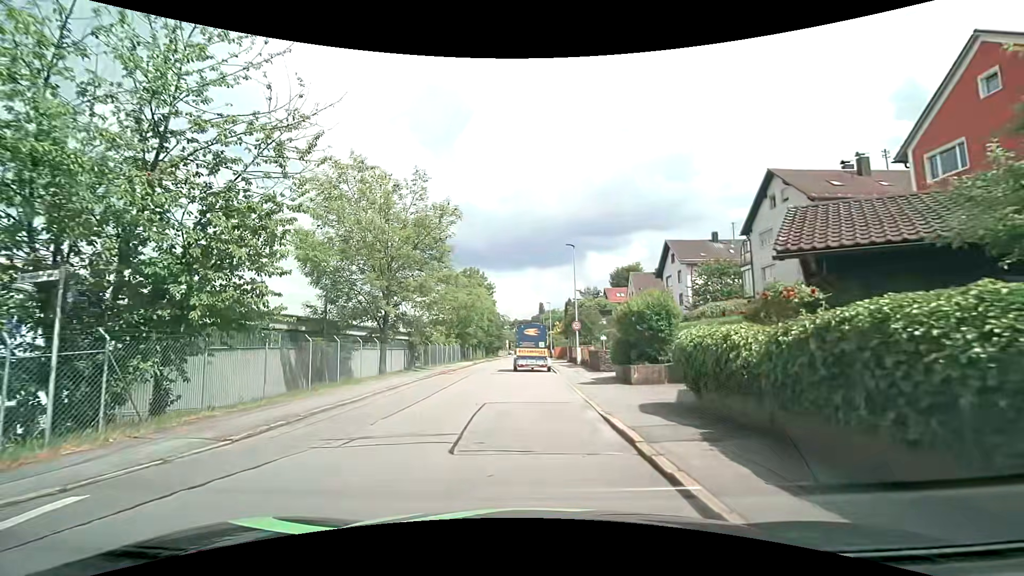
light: Day
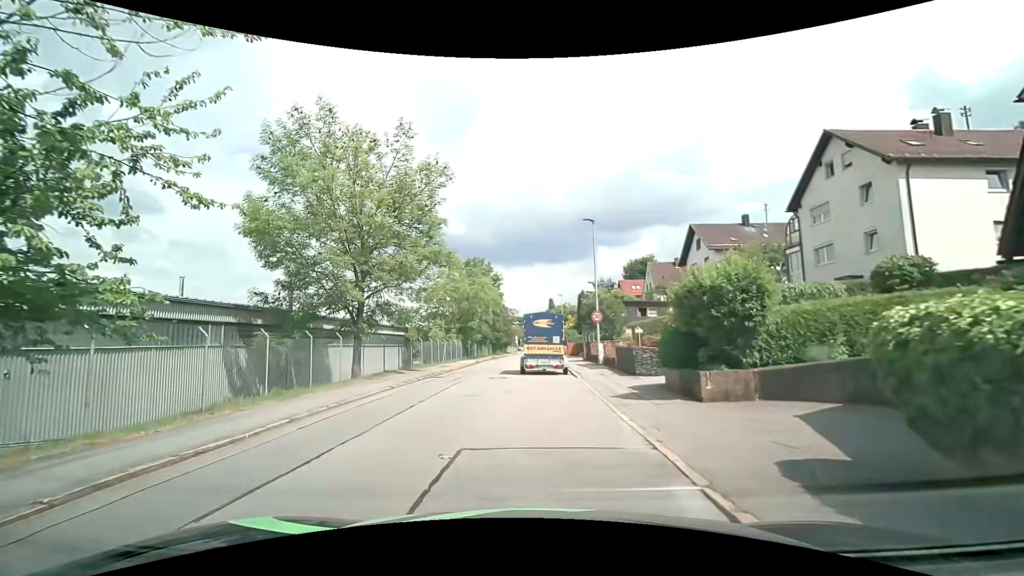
(-0.2, +5.7) m; -2°
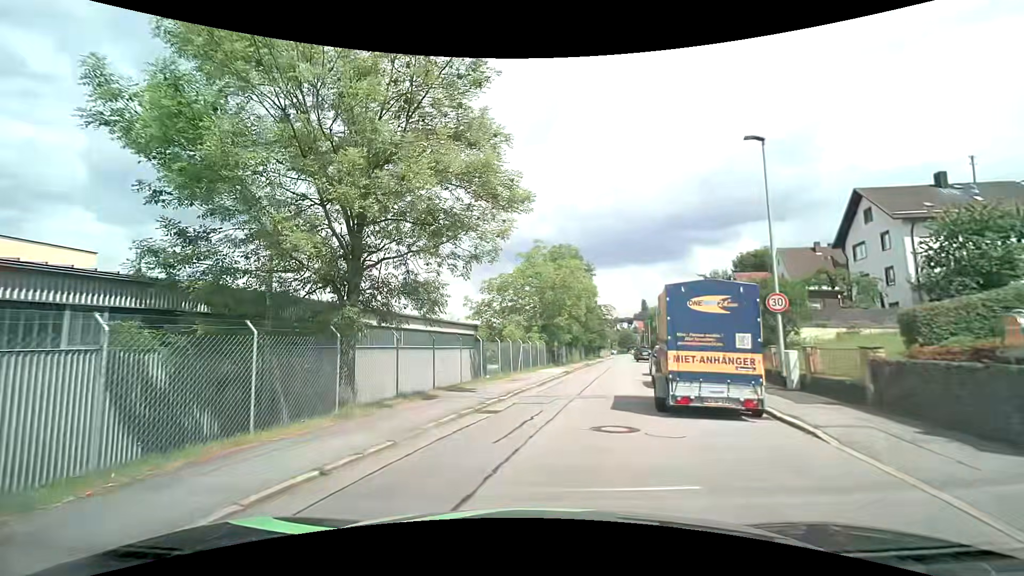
(-0.7, +10.7) m; -10°
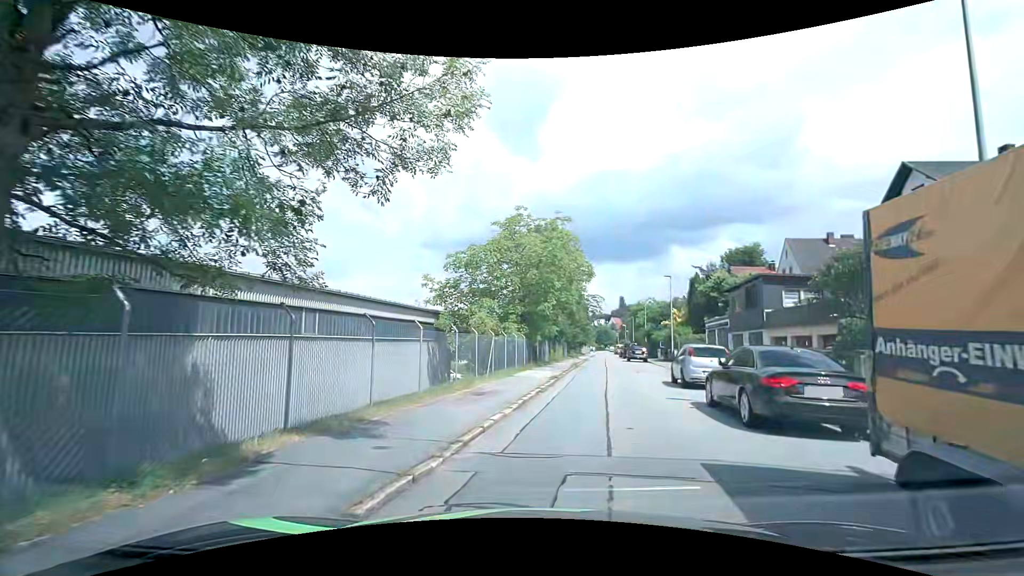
(-0.1, +8.1) m; +2°
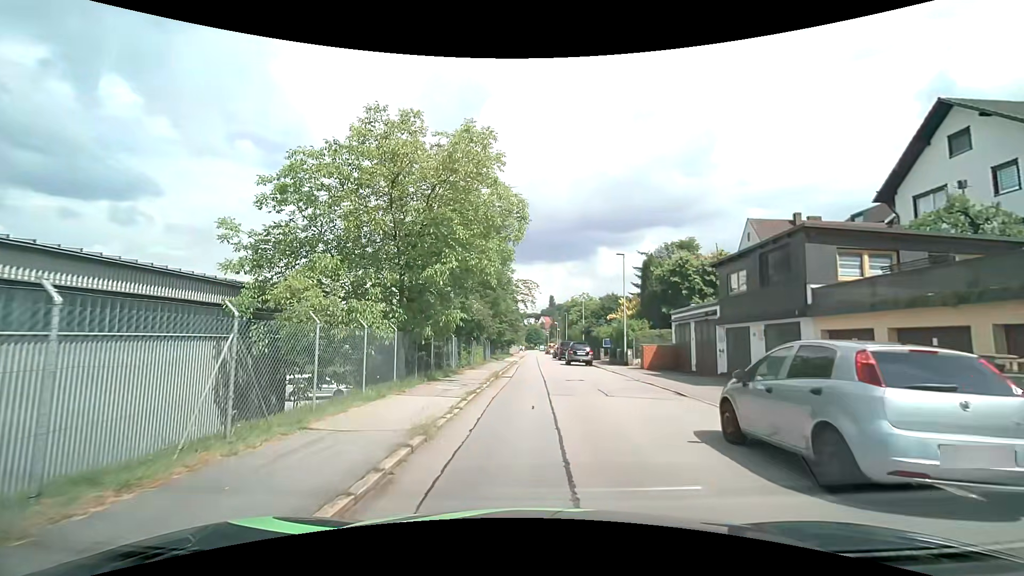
(+1.4, +12.5) m; +9°
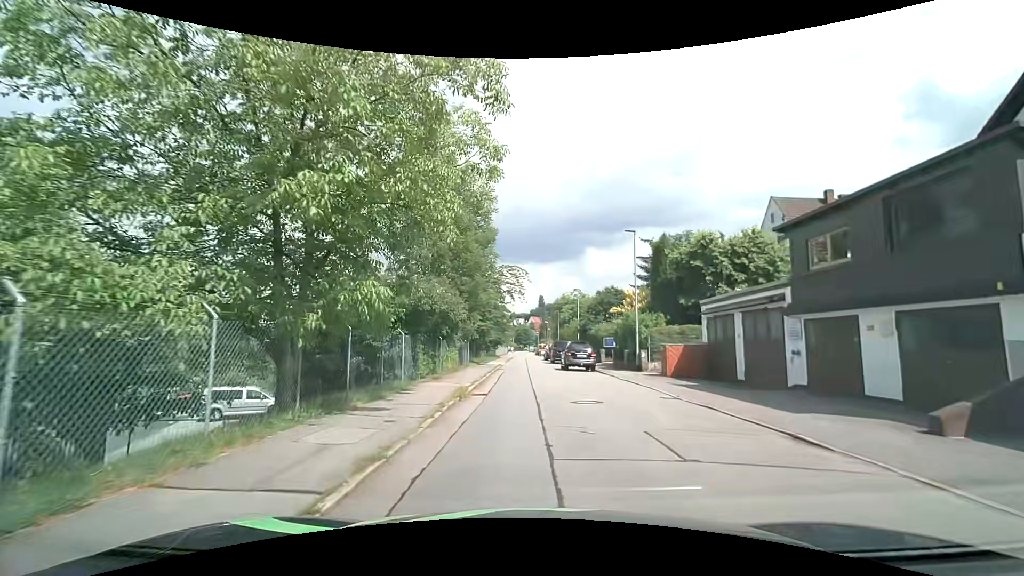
(+0.1, +7.7) m; +1°
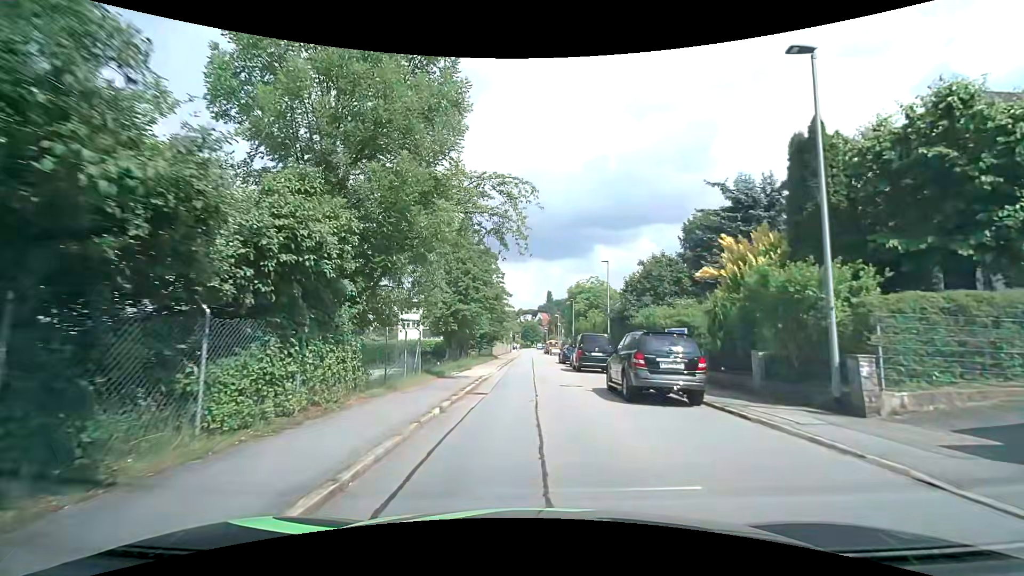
(-0.1, +17.8) m; -1°
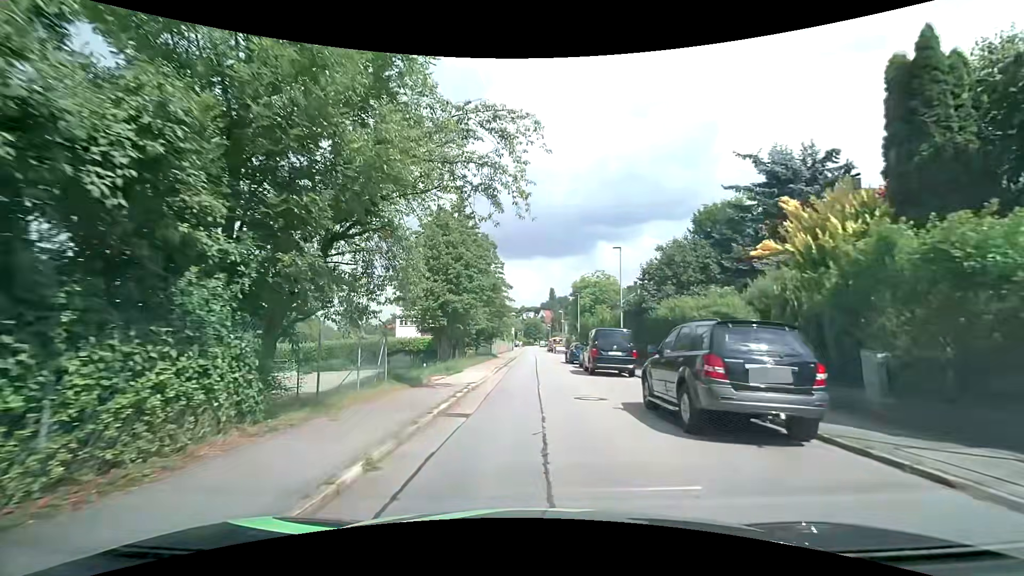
(0.0, +4.6) m; 0°
(0, +10) (0, +20) (0, +30) (0, +40) (0, +50) (0, +60) (0, +70) (0, +80) (0, +90) (0, +100) m
